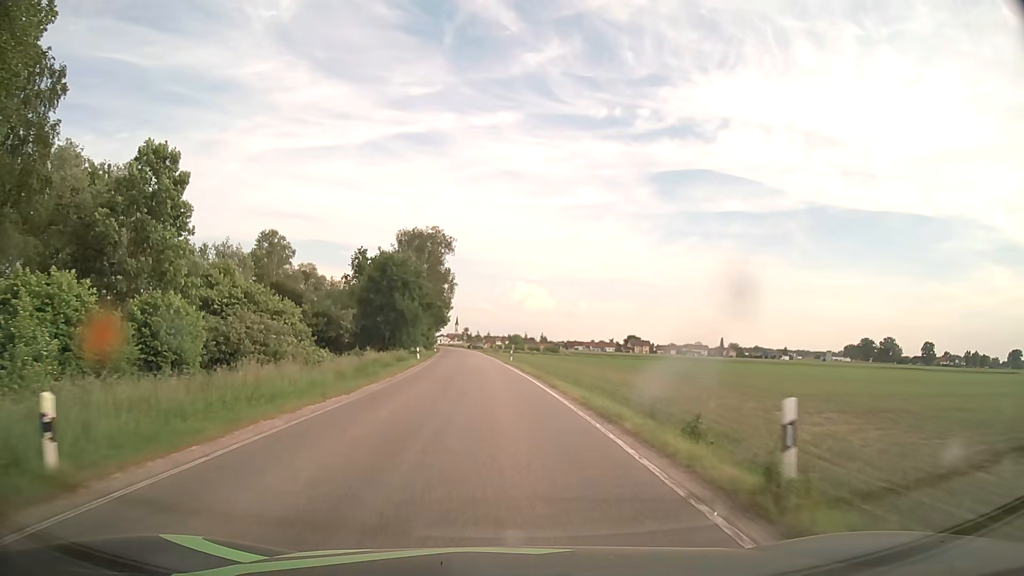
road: secondary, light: Day
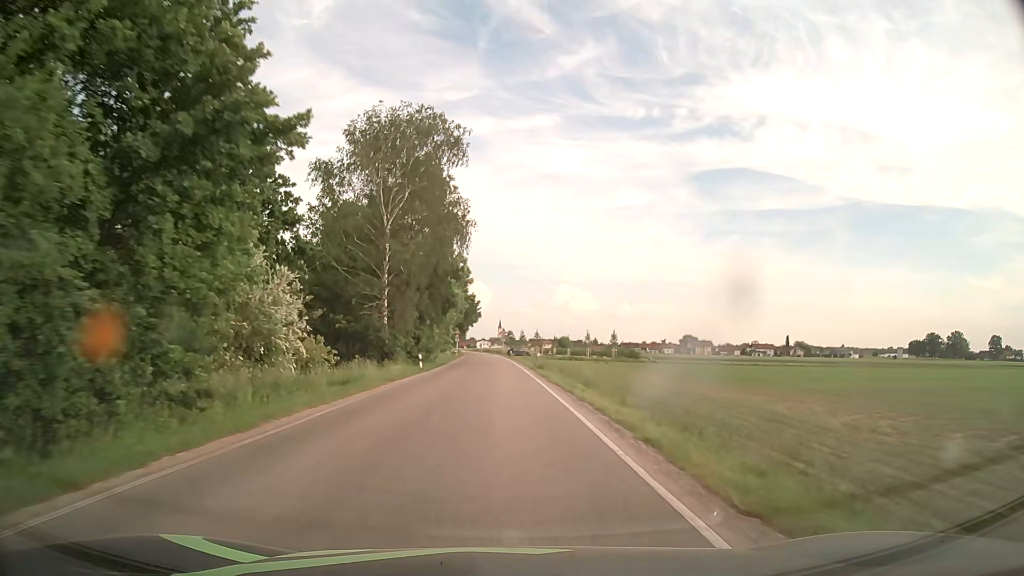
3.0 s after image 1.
(-2.0, +53.8) m; -4°
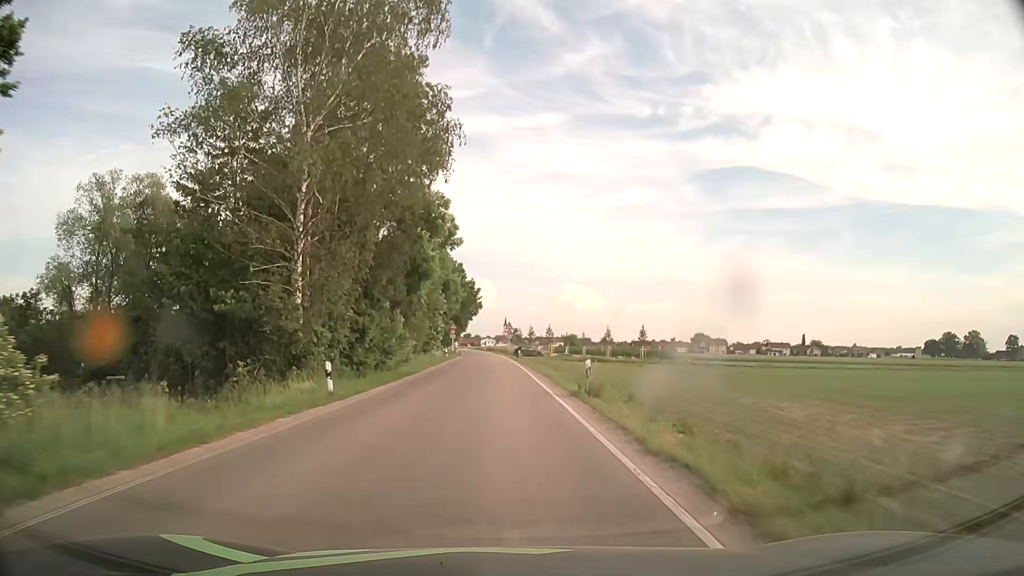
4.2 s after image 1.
(0.0, +21.5) m; 0°
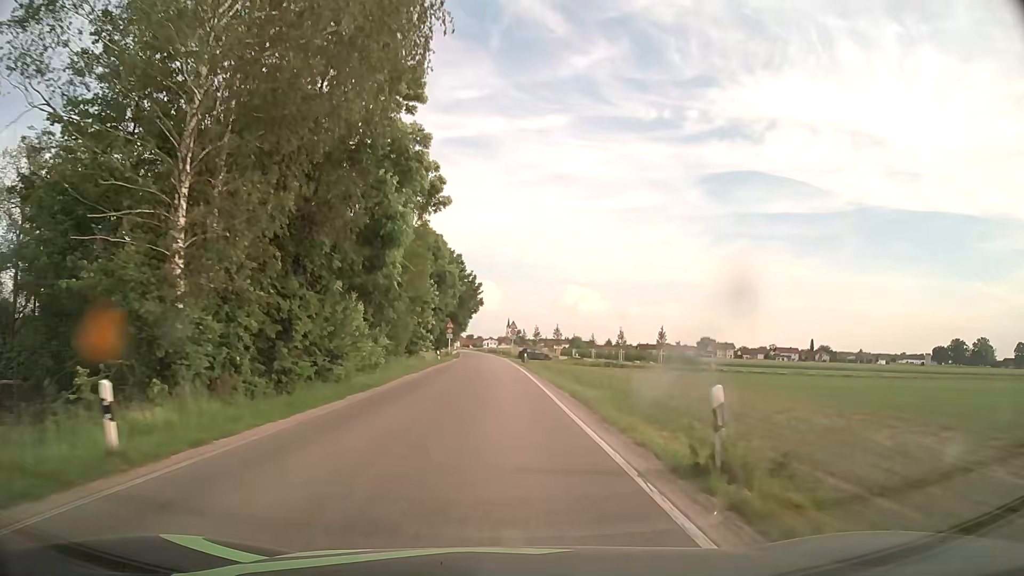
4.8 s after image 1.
(0.0, +10.8) m; 0°
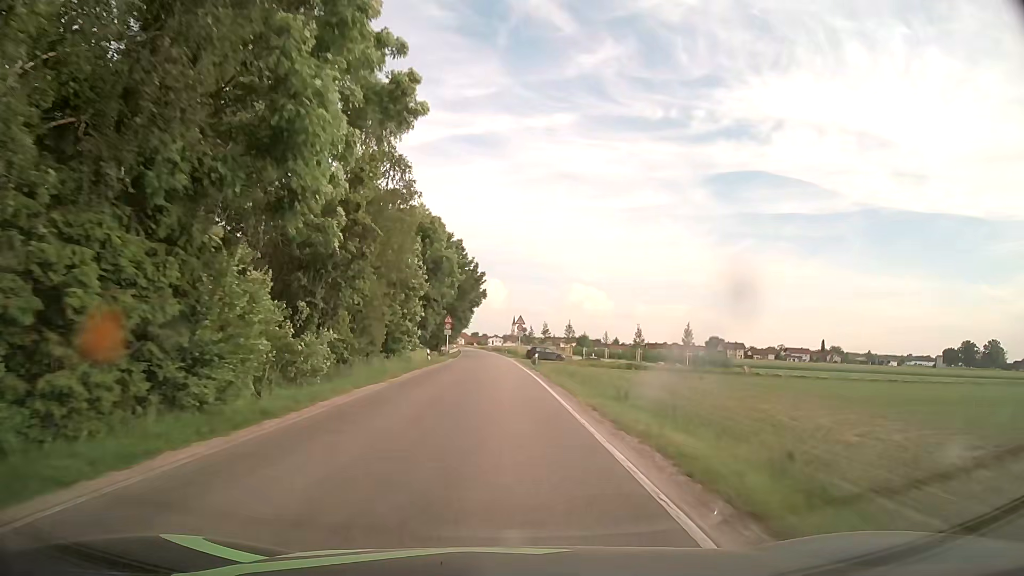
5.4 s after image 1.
(-0.1, +10.8) m; -1°
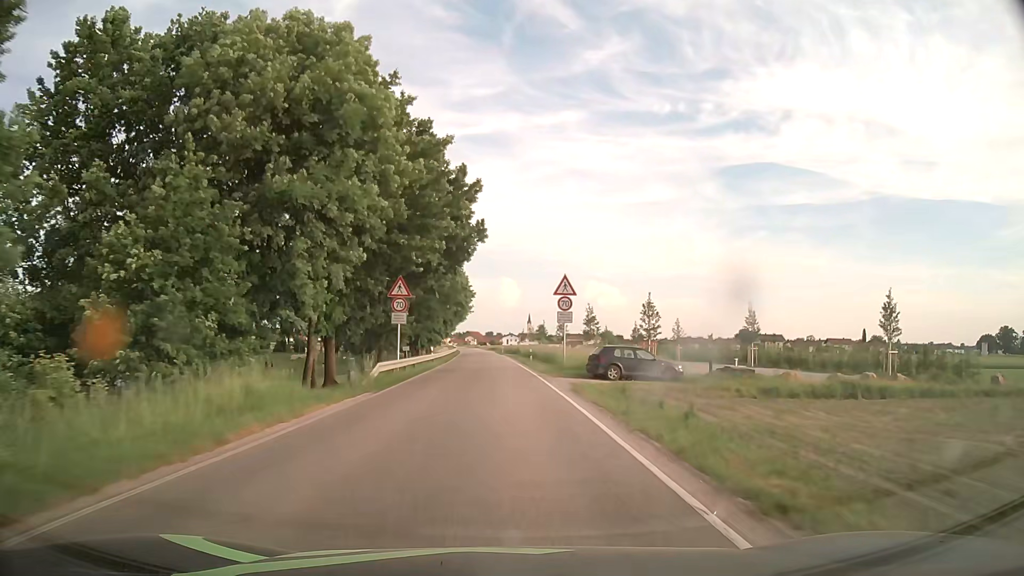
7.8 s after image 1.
(-0.4, +43.1) m; -1°
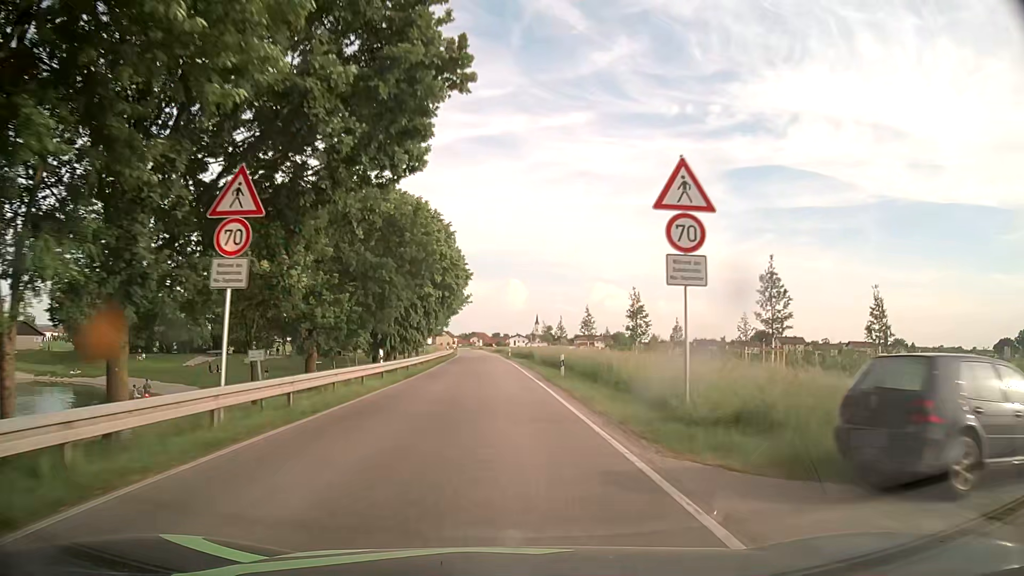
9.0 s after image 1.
(-0.1, +21.6) m; -1°
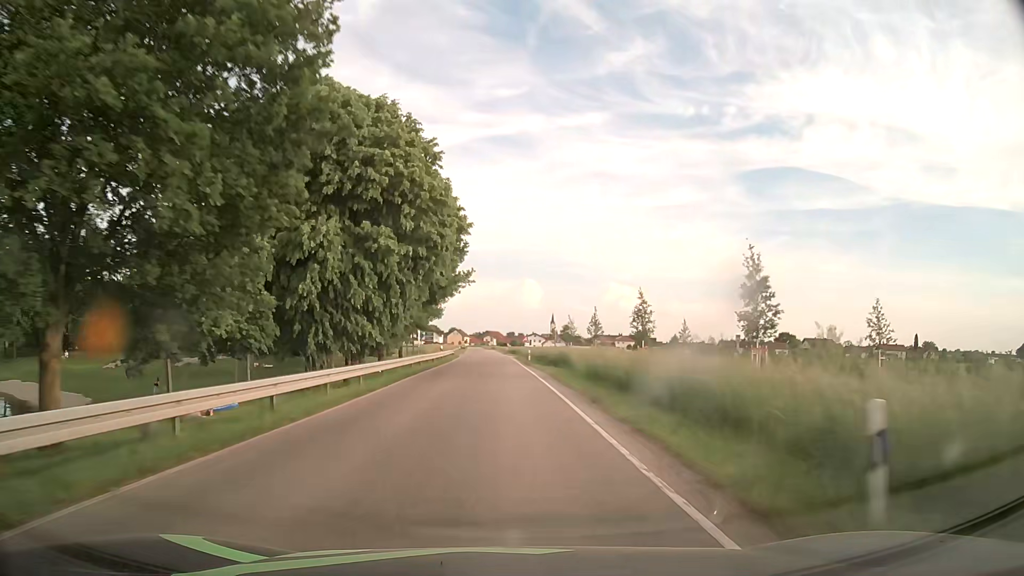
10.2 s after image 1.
(-0.2, +21.6) m; -1°
(0, +10) (0, +20) (0, +30) (0, +40) (-1, +50) (-1, +60) (-1, +70) (-1, +80) (-2, +90) (-2, +100) m
